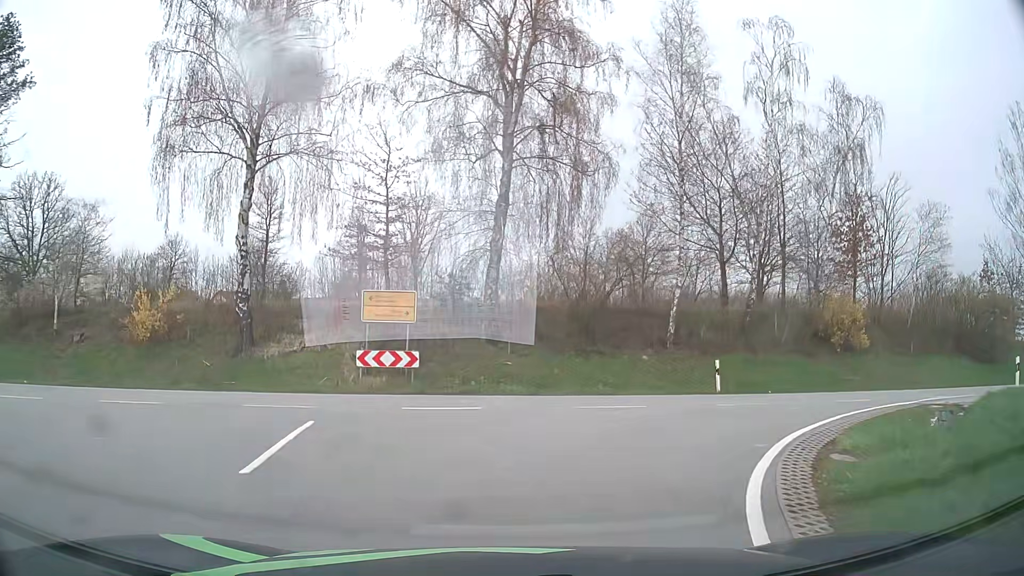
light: Day
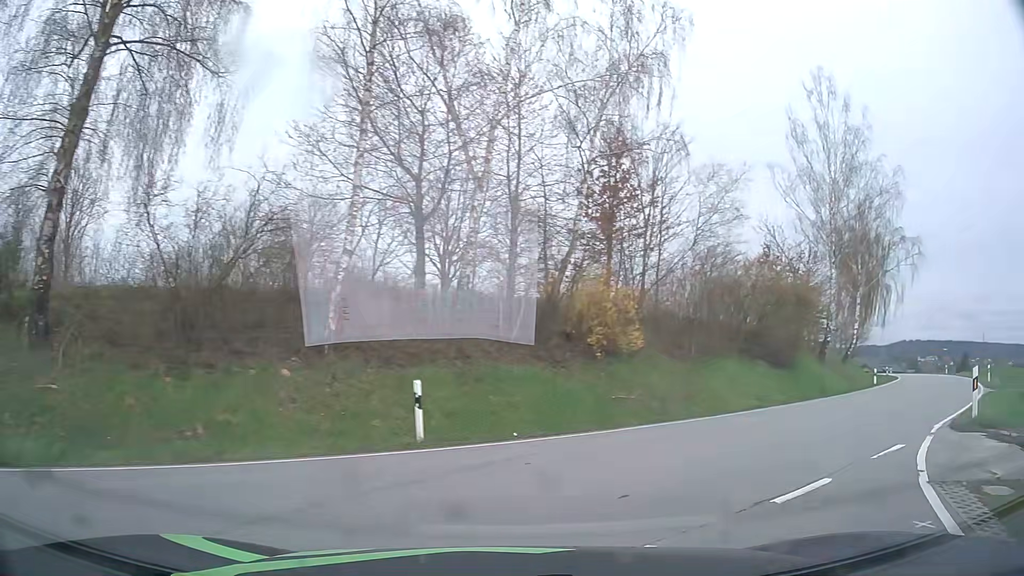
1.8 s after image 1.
(+1.8, +10.3) m; +27°
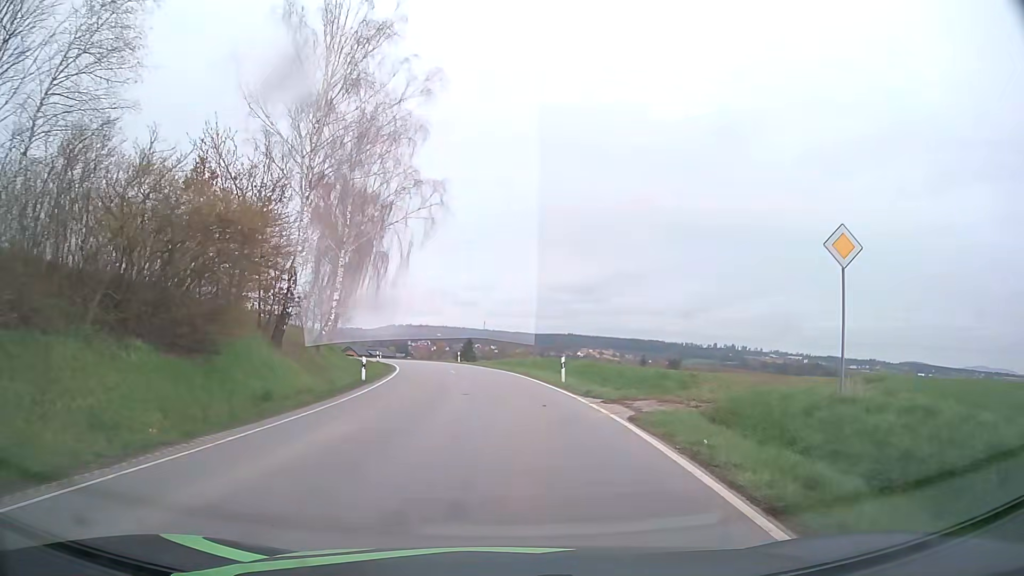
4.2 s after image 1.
(+6.5, +13.0) m; +45°
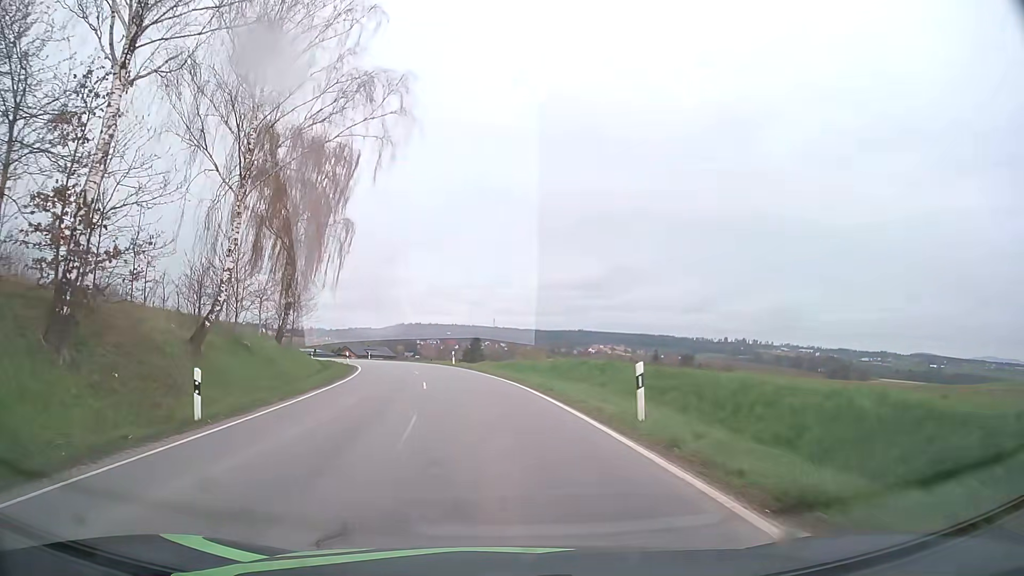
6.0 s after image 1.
(+0.3, +15.3) m; 0°
(0, +10) (-1, +20) (-2, +30) (-3, +40) (-6, +50) (-8, +59) (-12, +69) (-15, +78) (-19, +87) (-24, +96) m
